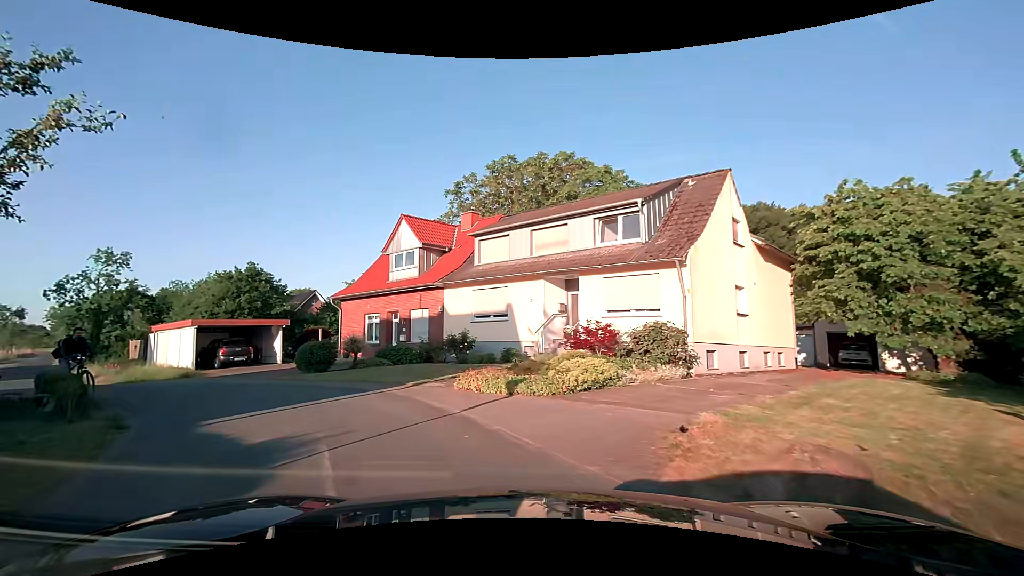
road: residential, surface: asphalt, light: Day
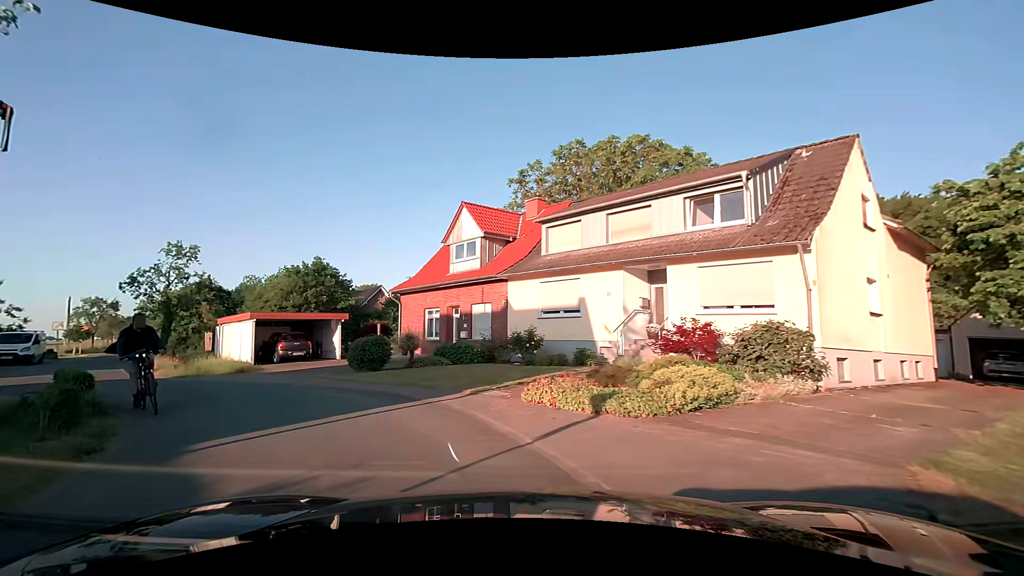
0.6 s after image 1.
(-0.2, +2.5) m; -8°
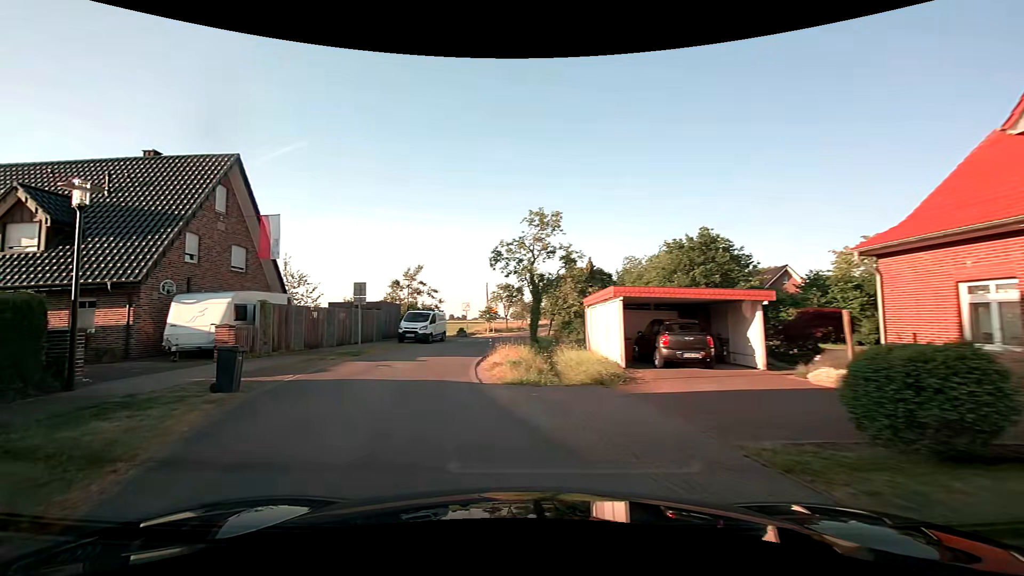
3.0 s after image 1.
(-3.5, +11.3) m; -40°
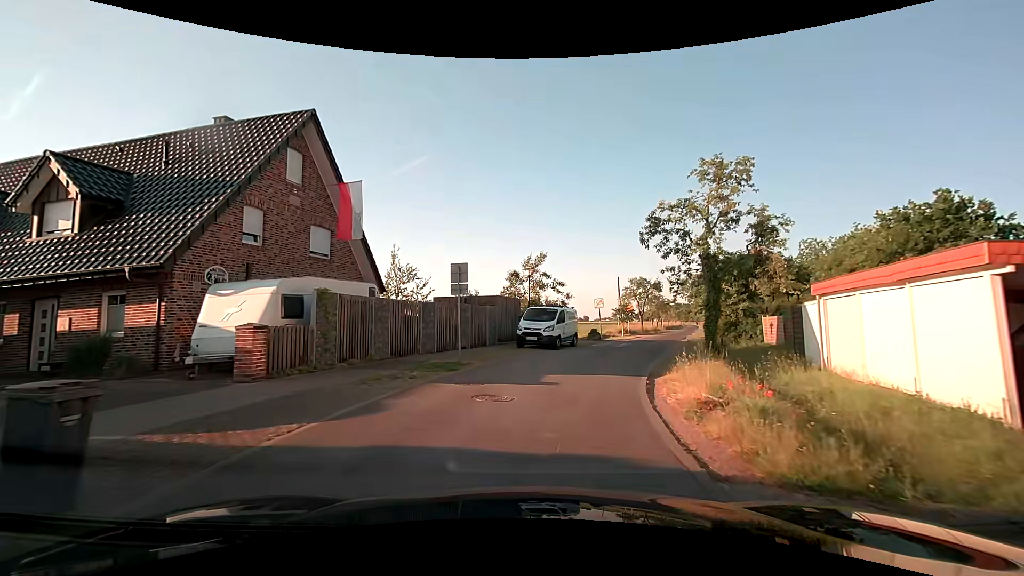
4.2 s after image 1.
(-1.3, +7.7) m; -14°
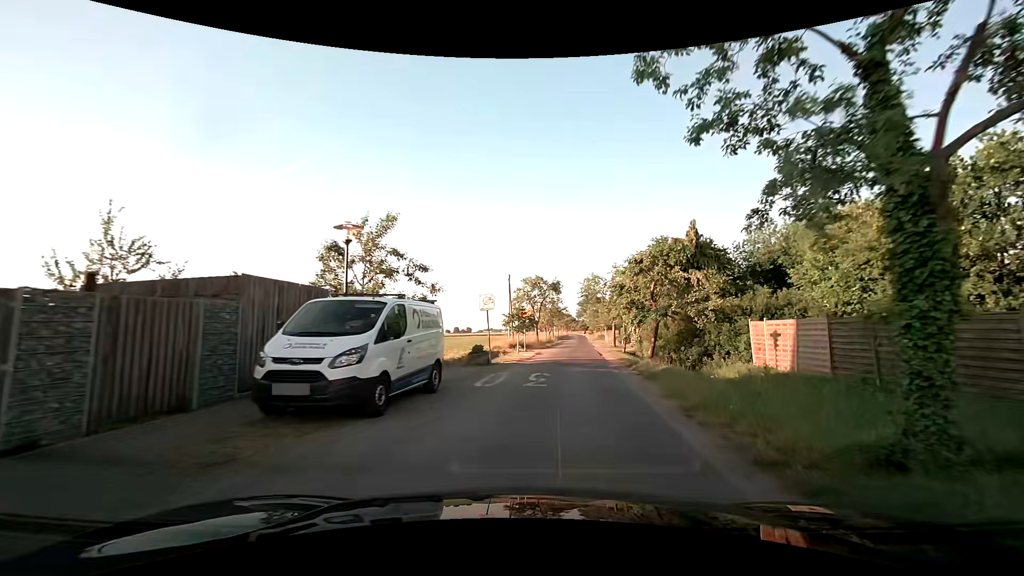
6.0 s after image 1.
(+1.6, +15.0) m; +13°
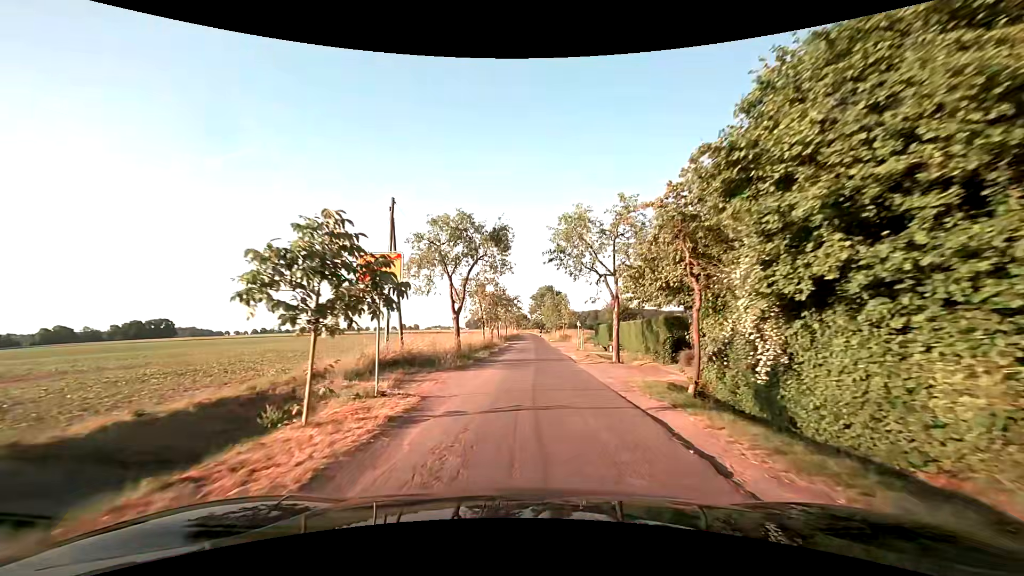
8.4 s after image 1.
(+2.0, +25.8) m; +6°
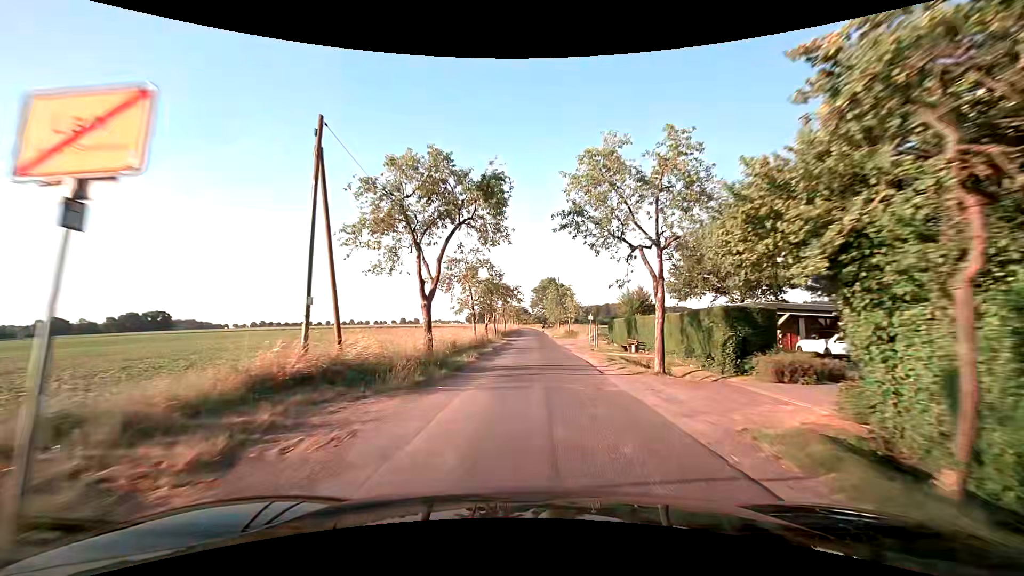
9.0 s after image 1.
(0.0, +7.4) m; 0°
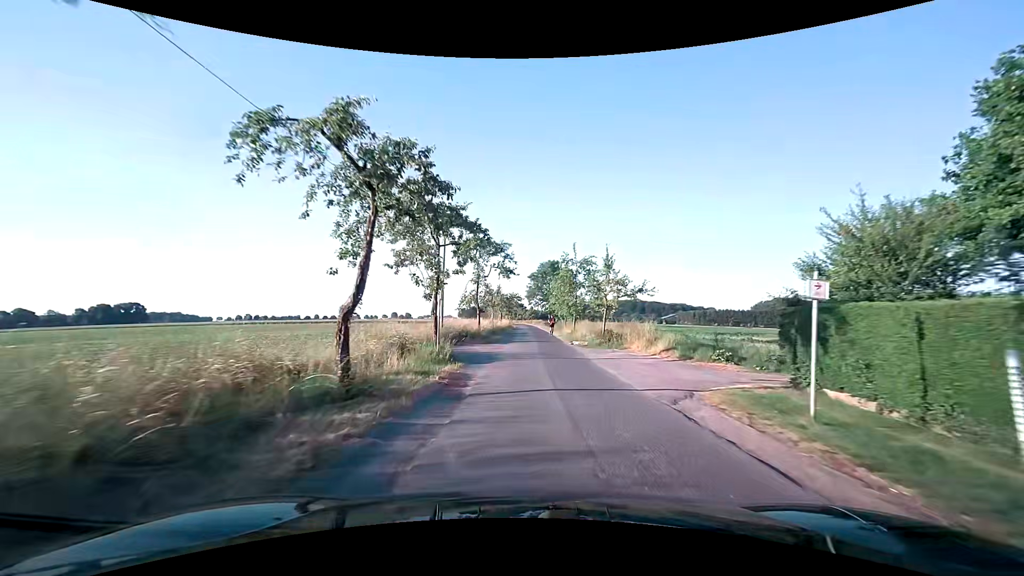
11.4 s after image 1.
(+0.3, +28.7) m; +1°
